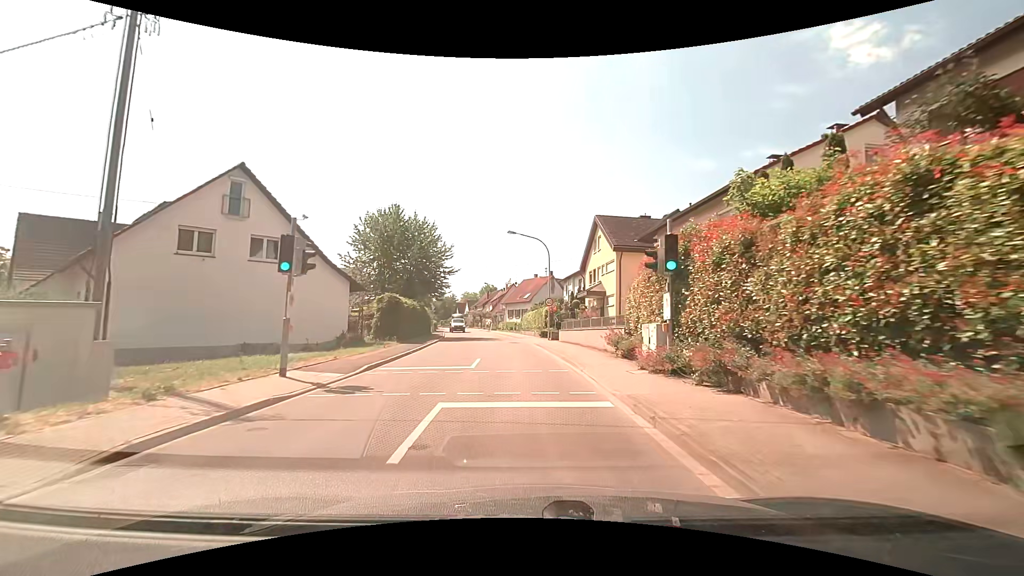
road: secondary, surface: asphalt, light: Day
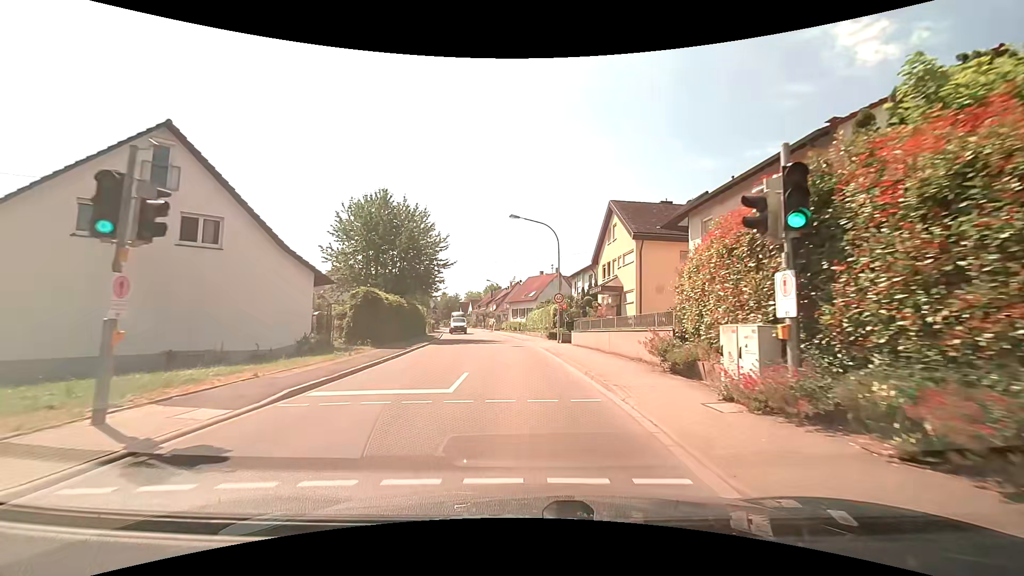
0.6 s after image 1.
(0.0, +5.2) m; 0°
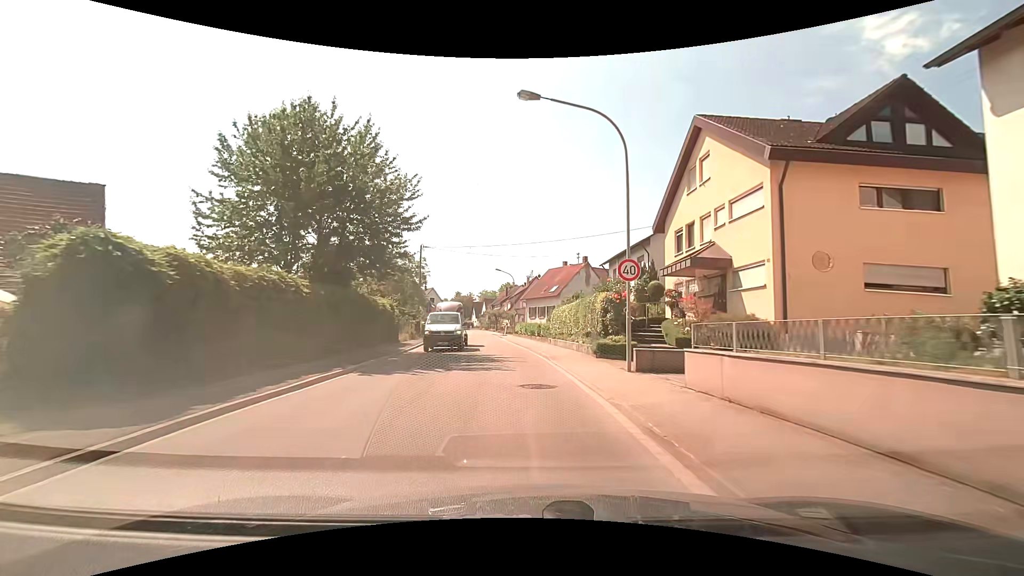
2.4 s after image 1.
(-0.4, +16.1) m; -2°
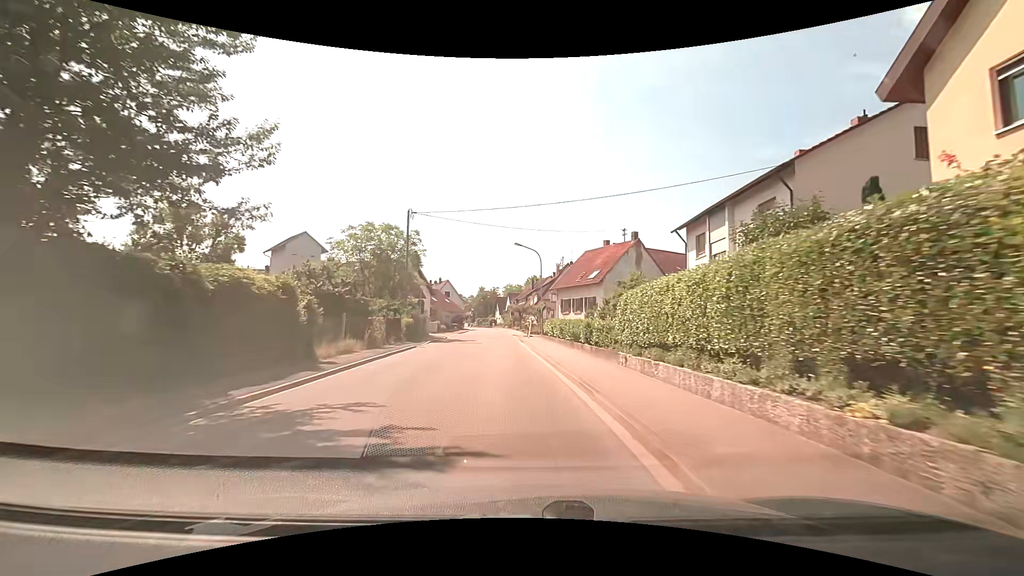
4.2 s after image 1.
(-0.4, +16.1) m; -3°
(0, +10) (-1, +20) (-1, +30) (-2, +40) (-3, +50) (-3, +60) (-4, +70) (-5, +80) (-5, +90) (-6, +100) m
